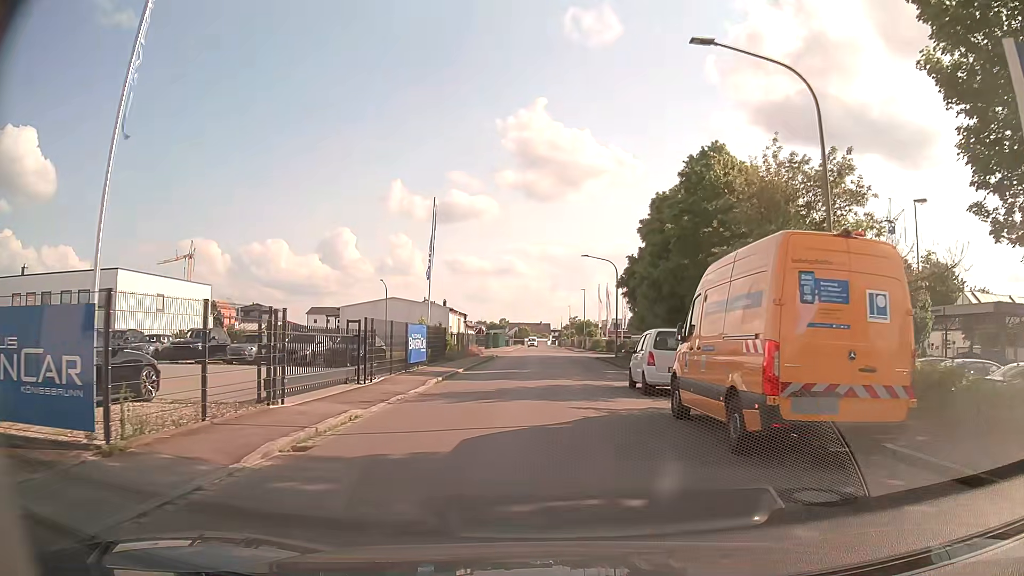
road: residential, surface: asphalt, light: Day
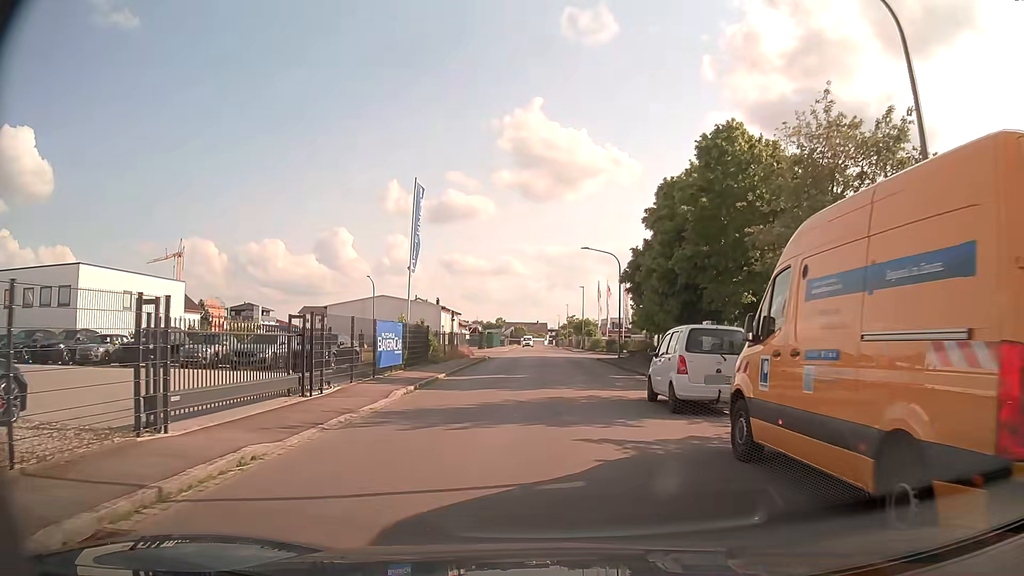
(0.0, +4.2) m; 0°
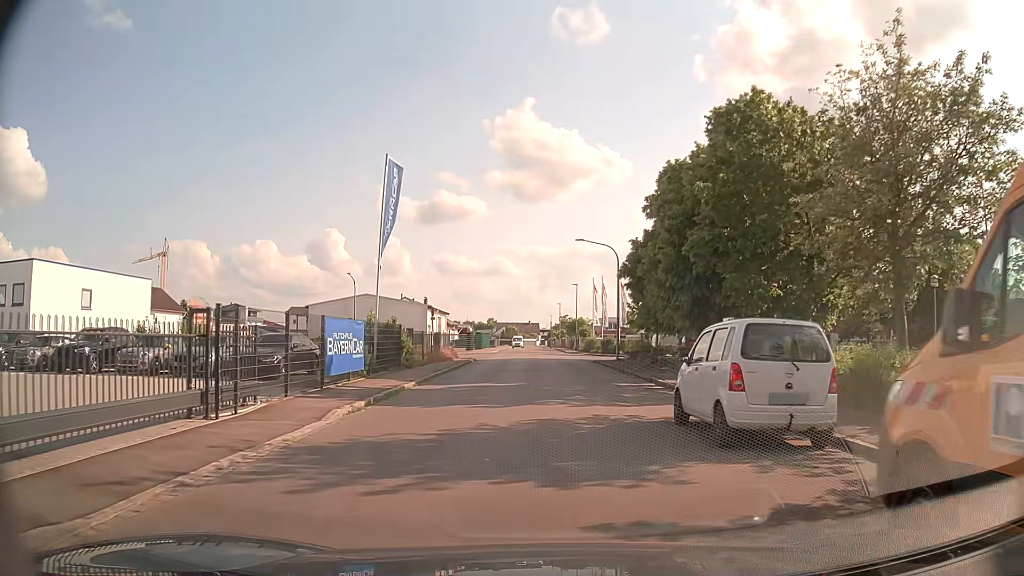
(0.0, +4.1) m; +2°
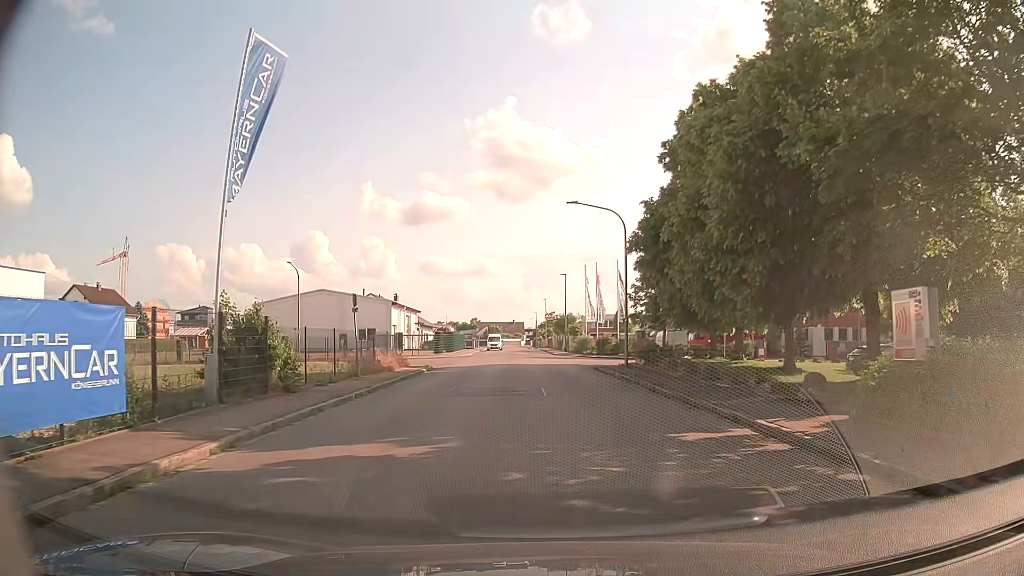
(0.0, +11.7) m; +1°
